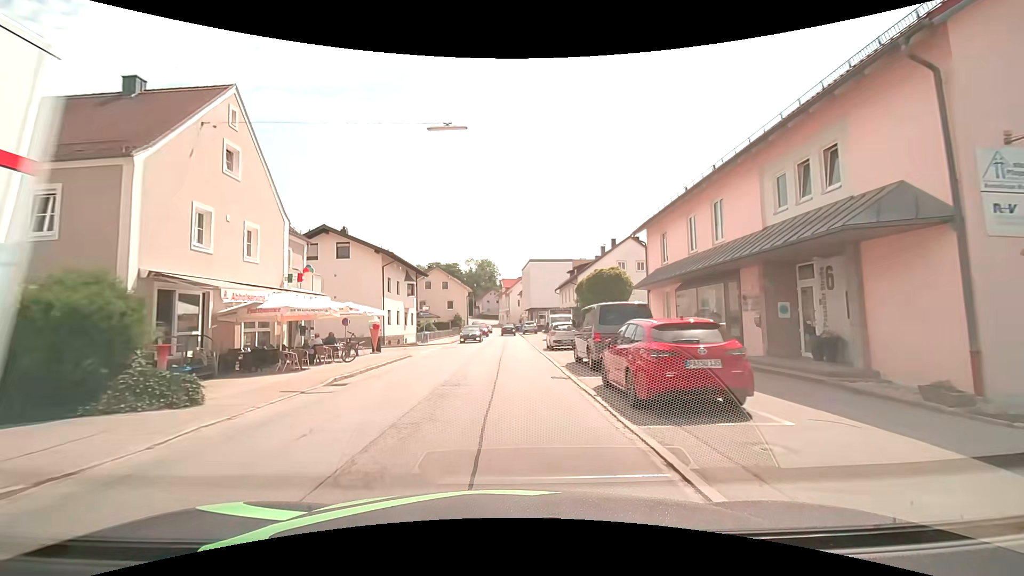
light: Day
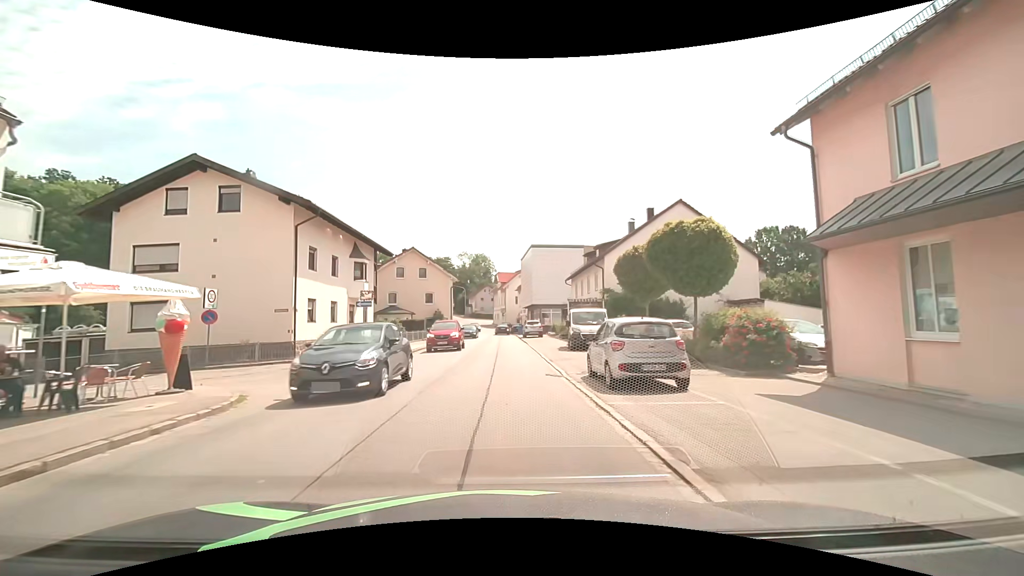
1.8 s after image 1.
(0.0, +16.2) m; 0°
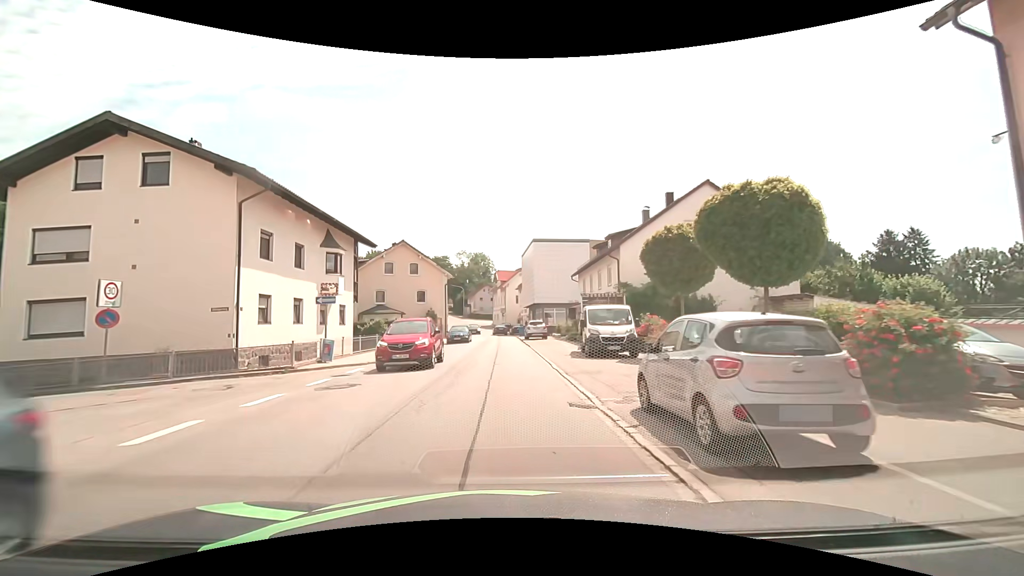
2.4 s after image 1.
(0.0, +5.1) m; 0°
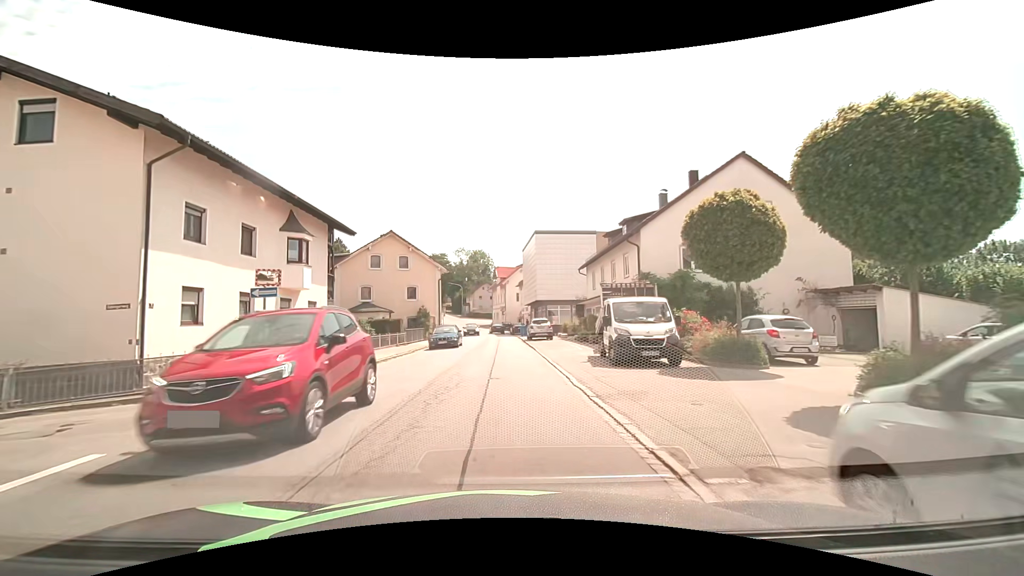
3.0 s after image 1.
(0.0, +4.9) m; 0°
(0, +10) (0, +20) (0, +30) (0, +40) (-1, +50) (-1, +60) (-2, +70) (-3, +80) (-4, +90) (-6, +100) m
